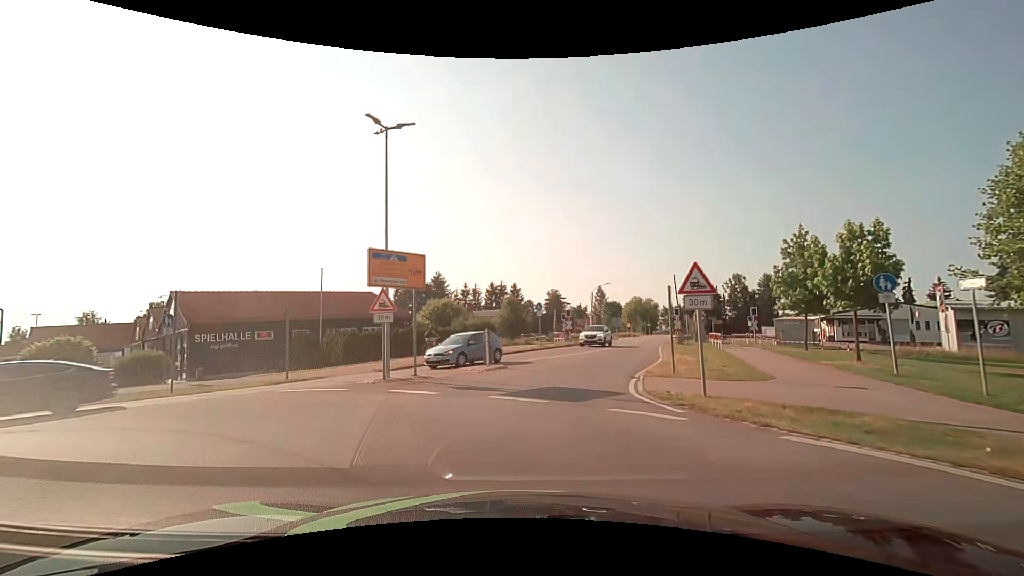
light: Day
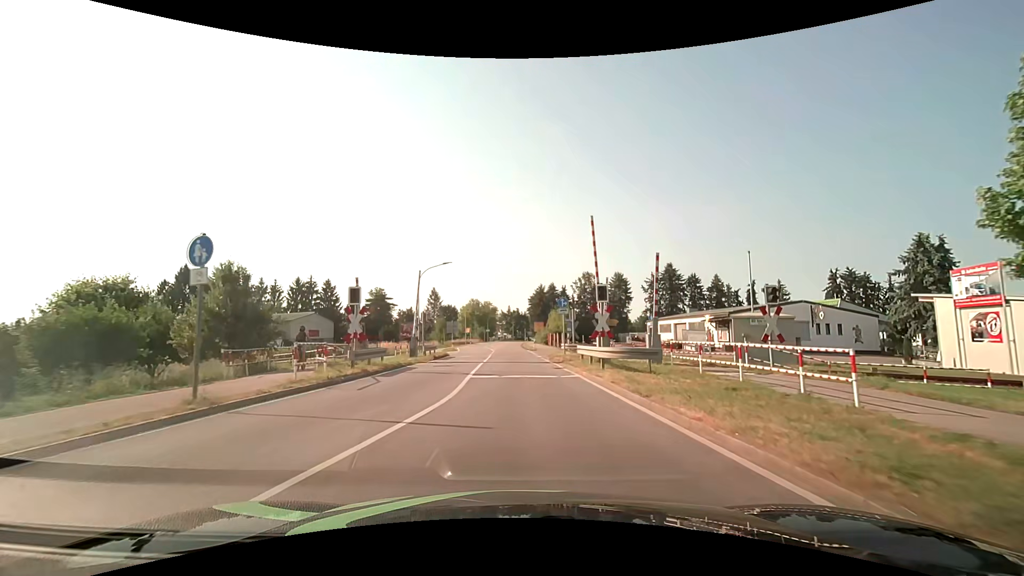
(+3.6, +24.7) m; +19°
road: secondary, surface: asphalt
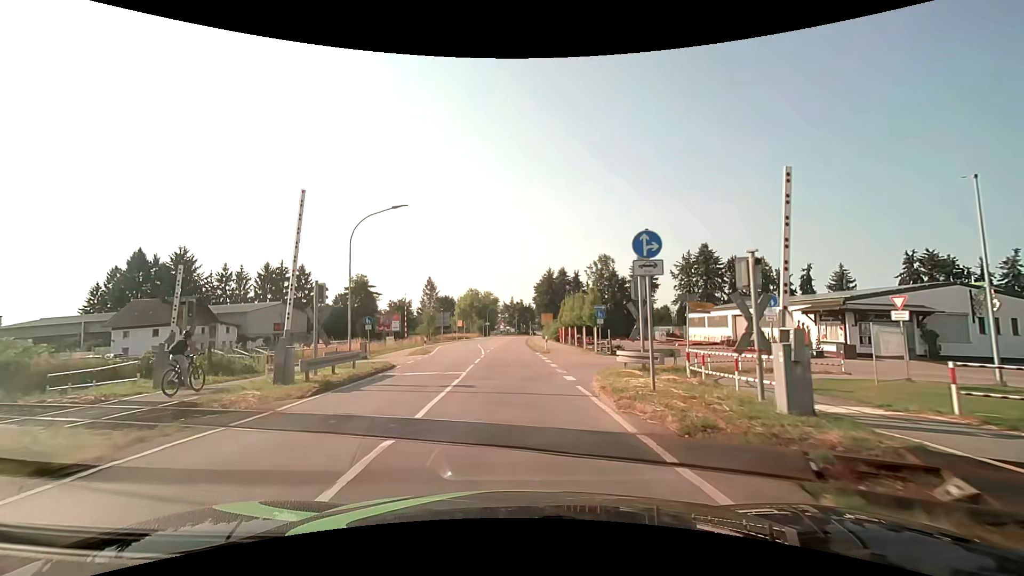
(0.0, +18.1) m; 0°
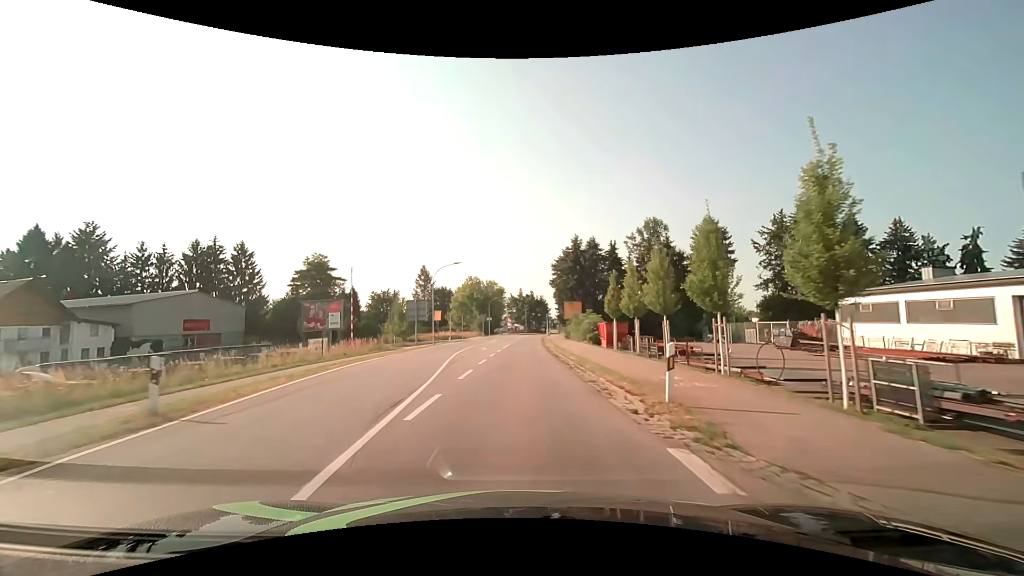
(-0.4, +28.5) m; -1°
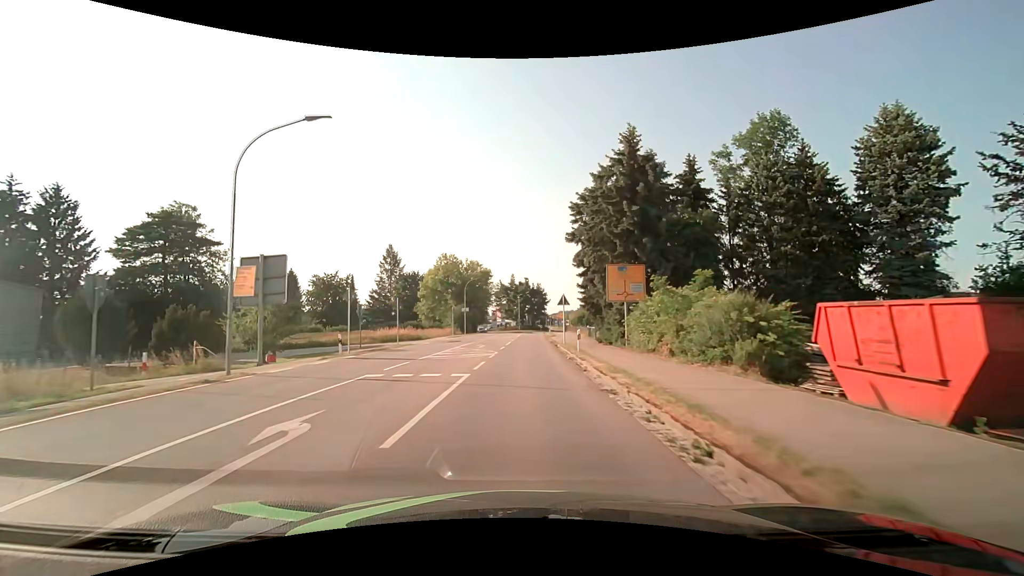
(+0.1, +32.2) m; +1°
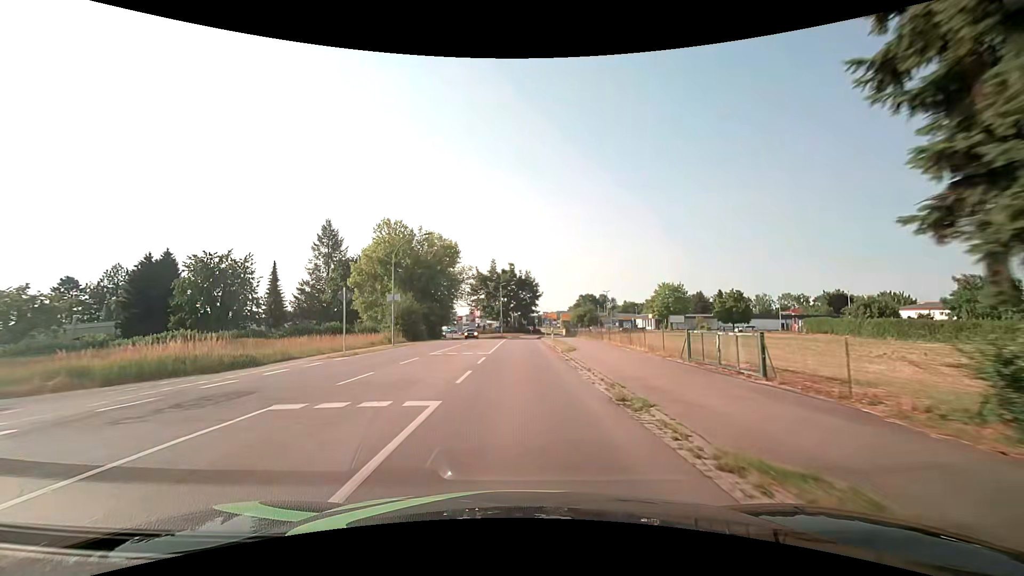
(+0.5, +31.1) m; +2°
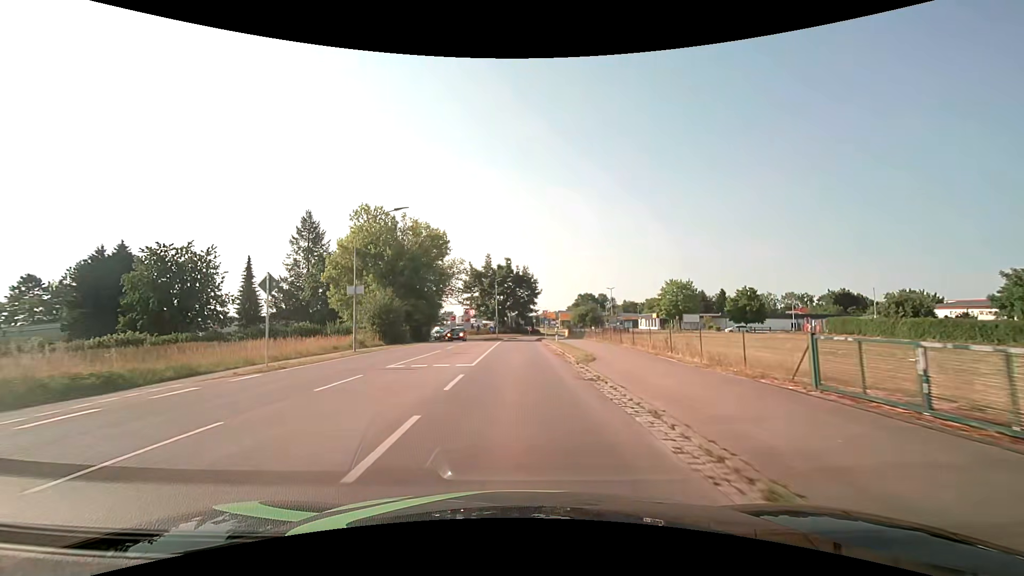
(0.0, +7.3) m; 0°
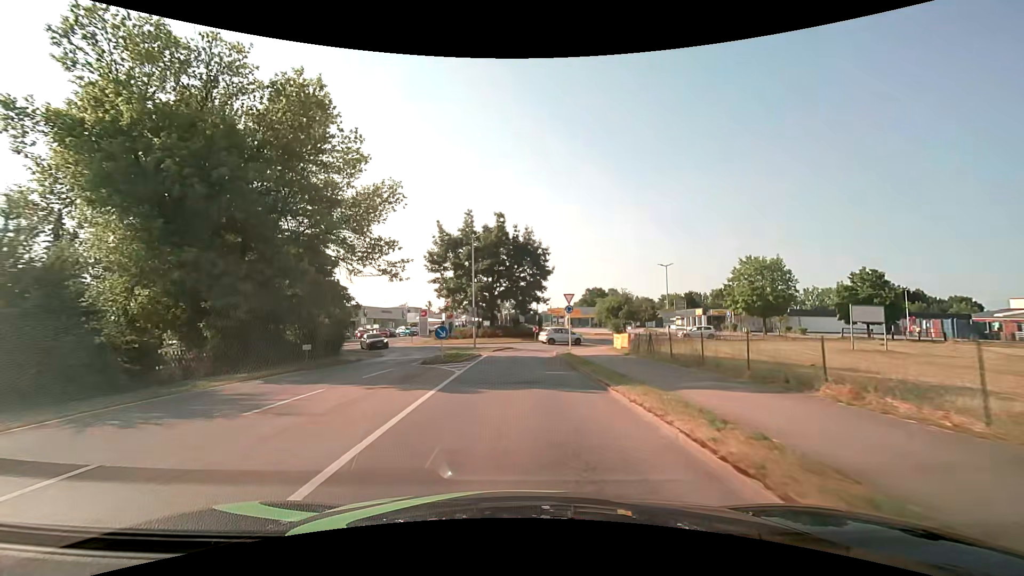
(+0.1, +33.6) m; 0°
(0, +10) (0, +20) (0, +30) (+2, +40) (+8, +48) (+11, +57) (+7, +66) (+2, +75) (+1, +85) (+1, +95) m
